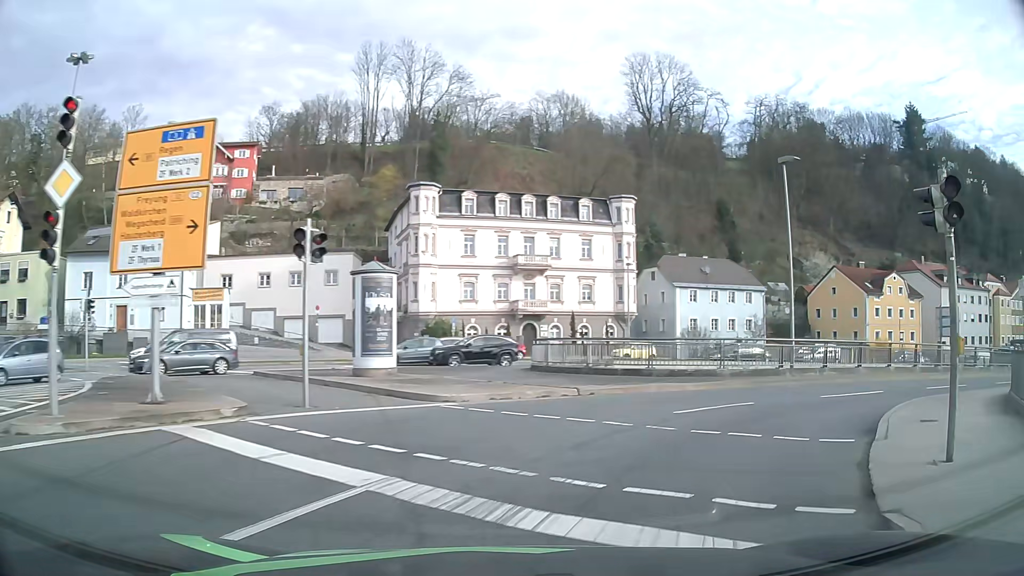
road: primary_link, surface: asphalt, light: Day
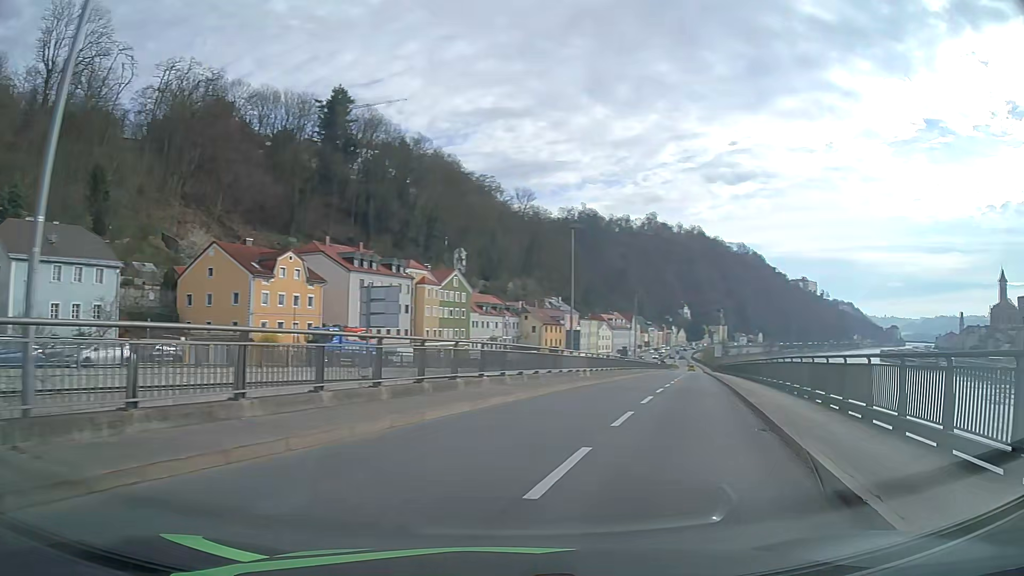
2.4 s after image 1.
(+7.2, +15.5) m; +53°
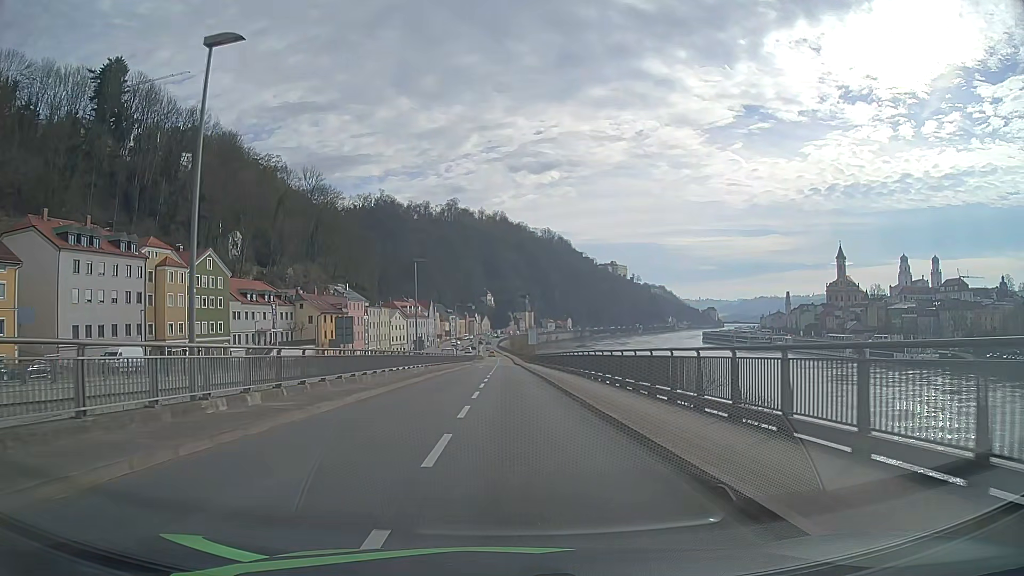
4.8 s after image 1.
(+5.4, +21.8) m; +17°
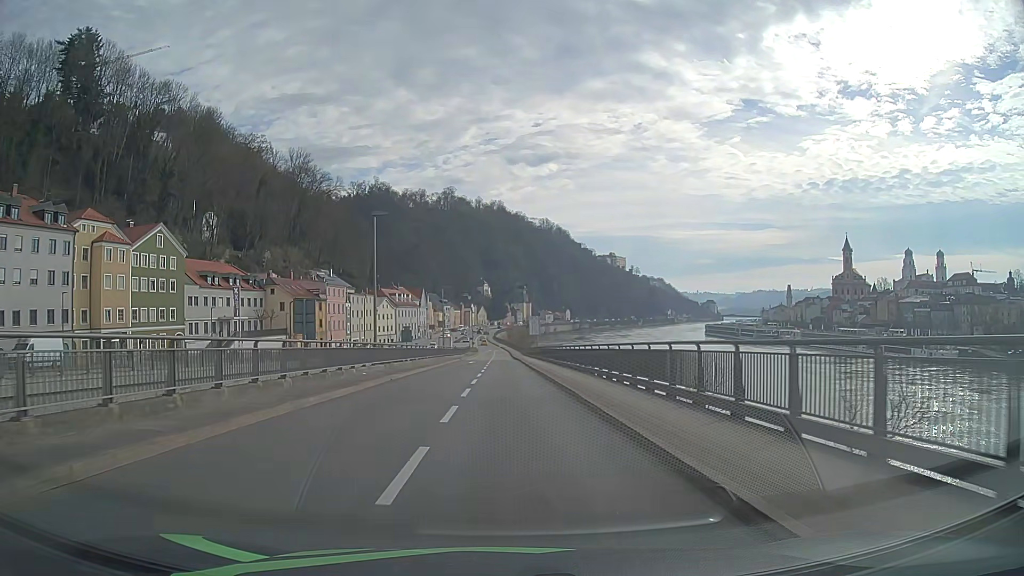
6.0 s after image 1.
(0.0, +14.4) m; 0°
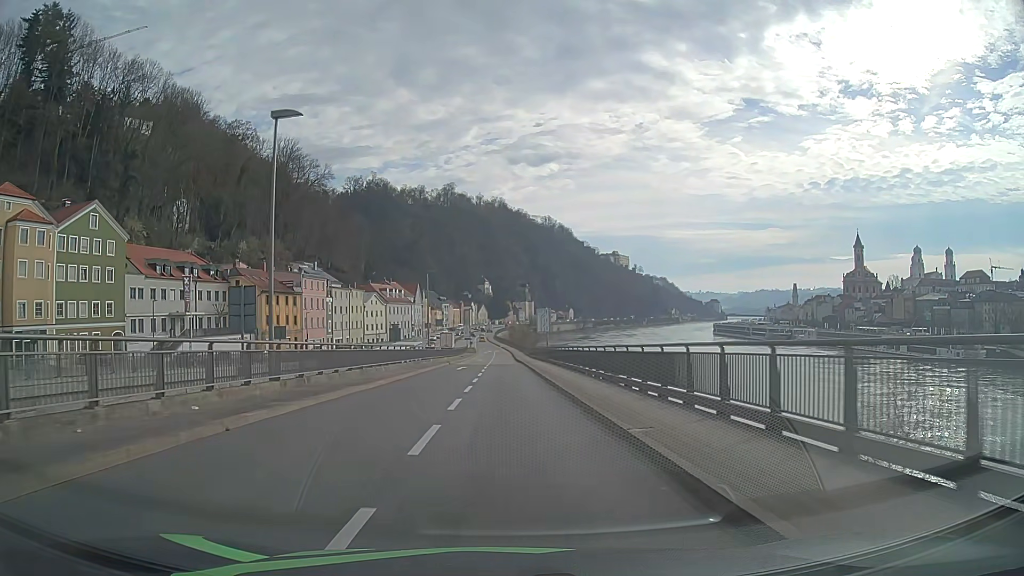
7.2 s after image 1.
(0.0, +15.5) m; 0°
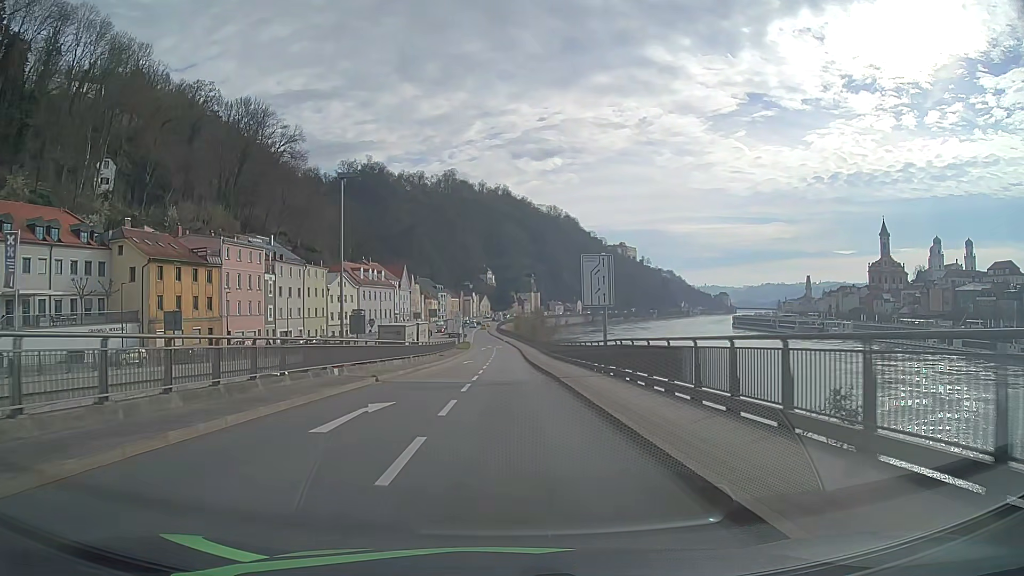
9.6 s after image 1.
(-0.1, +32.2) m; 0°
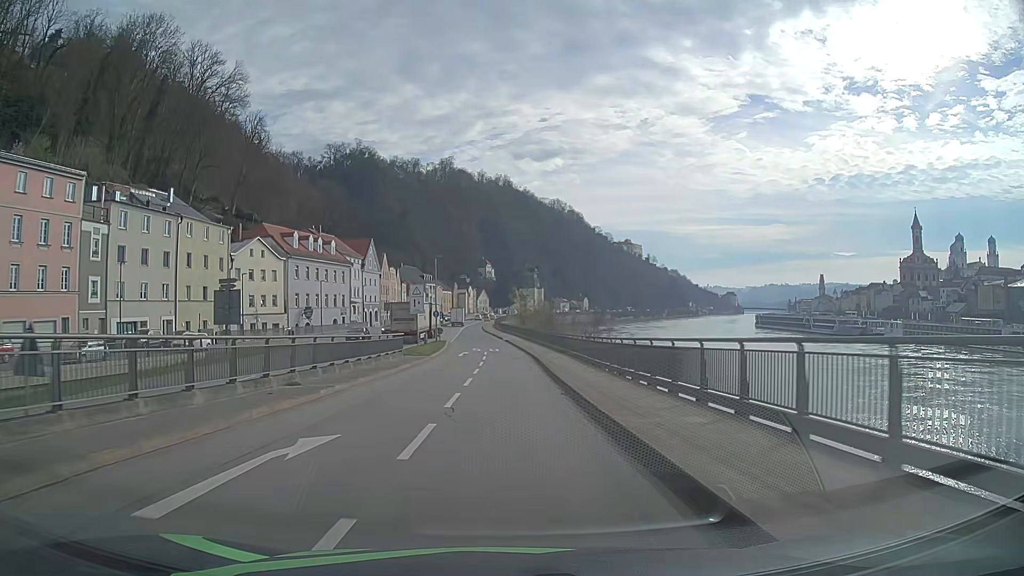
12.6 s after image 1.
(0.0, +40.2) m; 0°
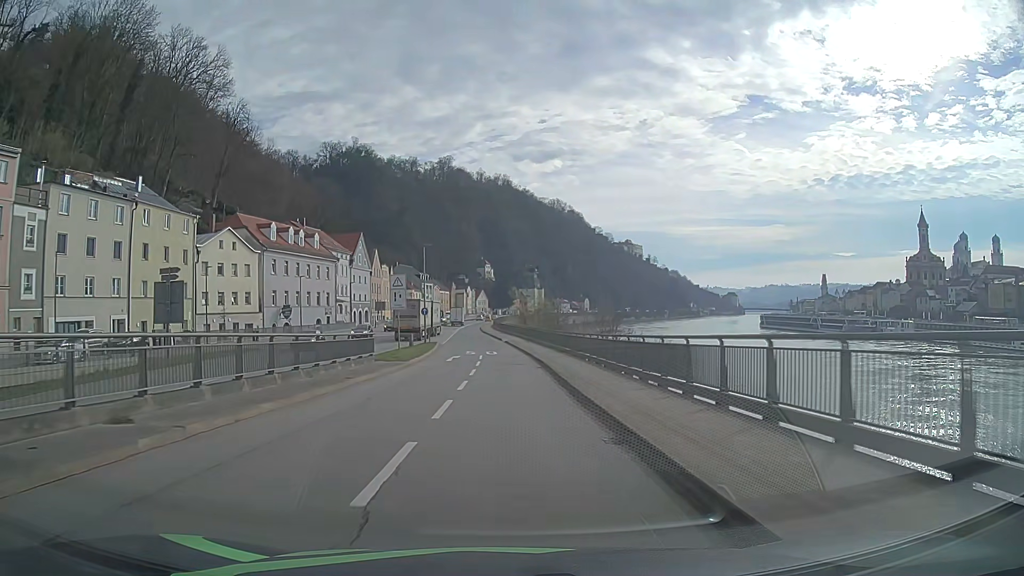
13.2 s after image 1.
(0.0, +8.3) m; 0°
(0, +10) (0, +20) (0, +30) (-1, +40) (-1, +50) (-2, +60) (-3, +70) (-4, +80) (-5, +90) (-5, +100) m
